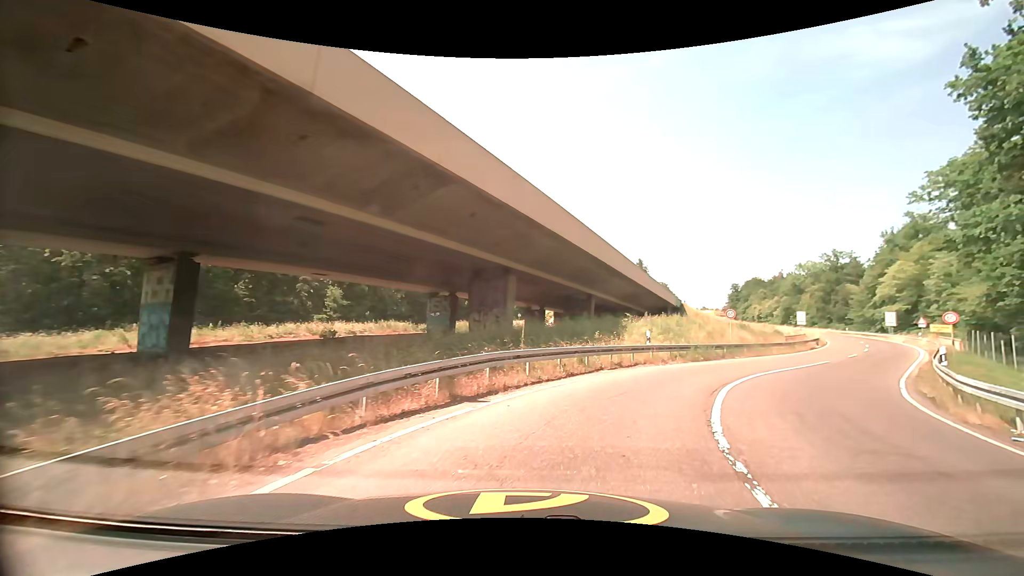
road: trunk_link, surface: asphalt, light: Day
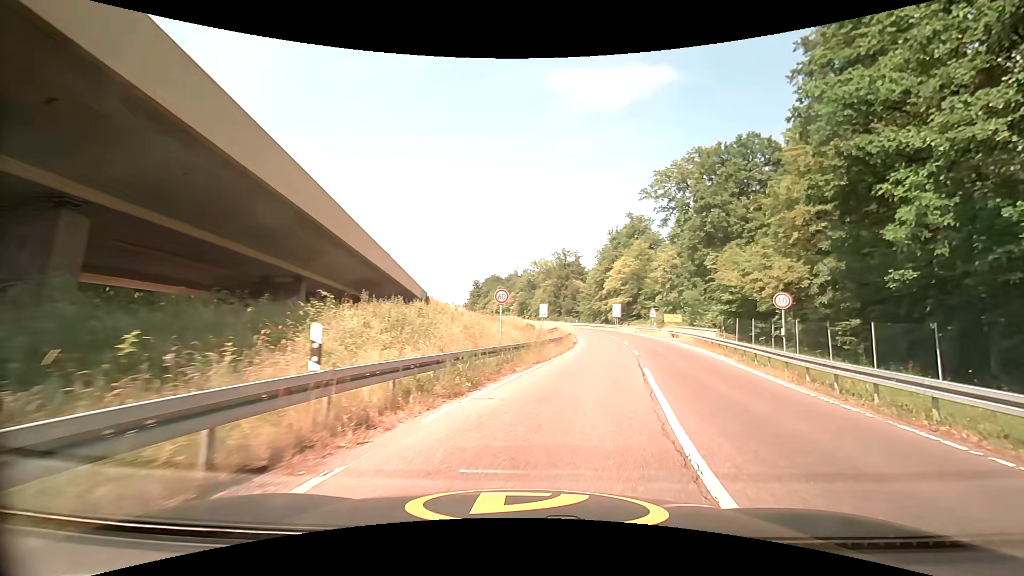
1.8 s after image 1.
(+3.7, +14.9) m; +29°
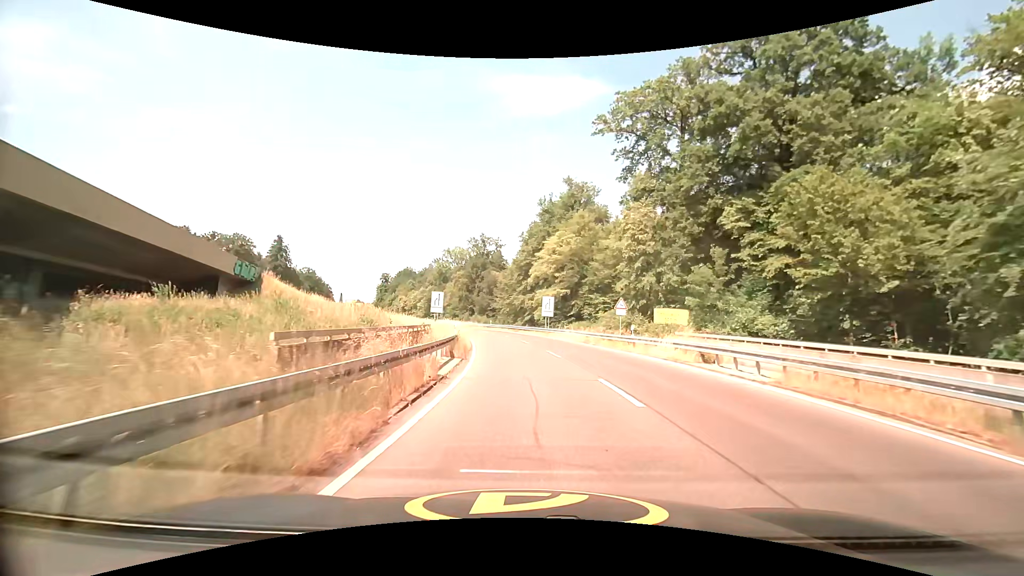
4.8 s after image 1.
(+3.9, +29.0) m; +9°
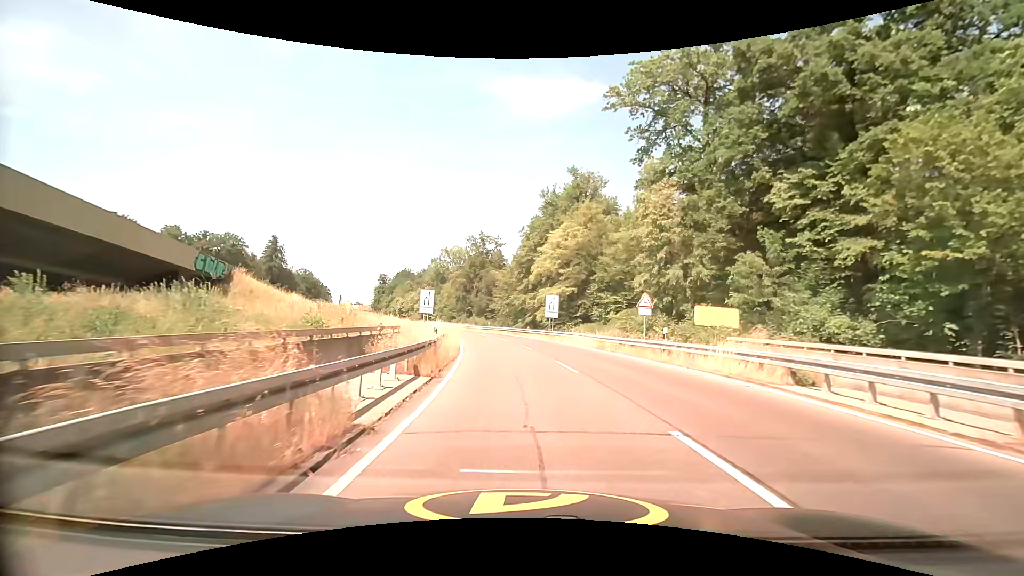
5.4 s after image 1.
(0.0, +6.1) m; 0°
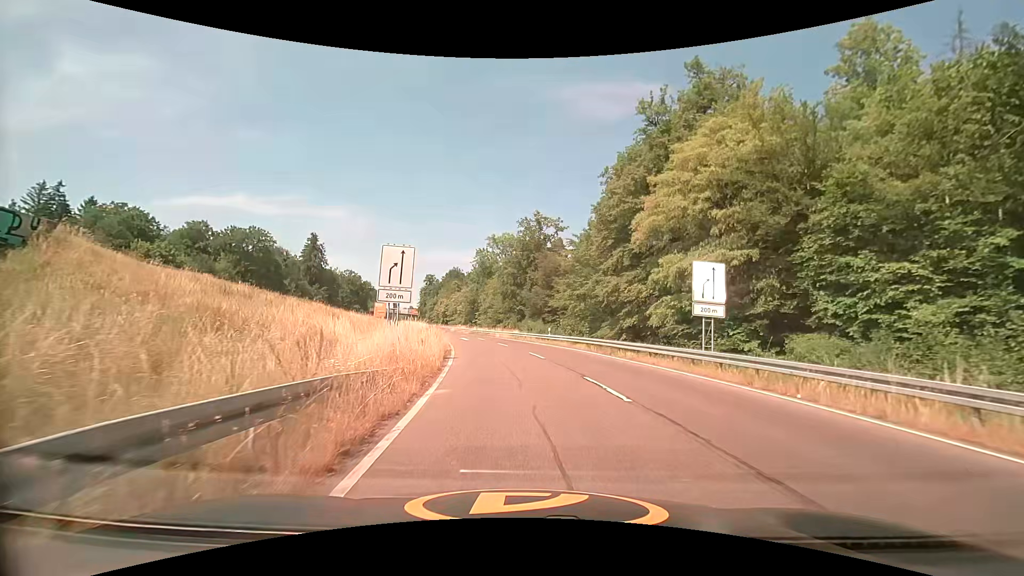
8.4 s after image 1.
(-1.9, +28.3) m; -6°
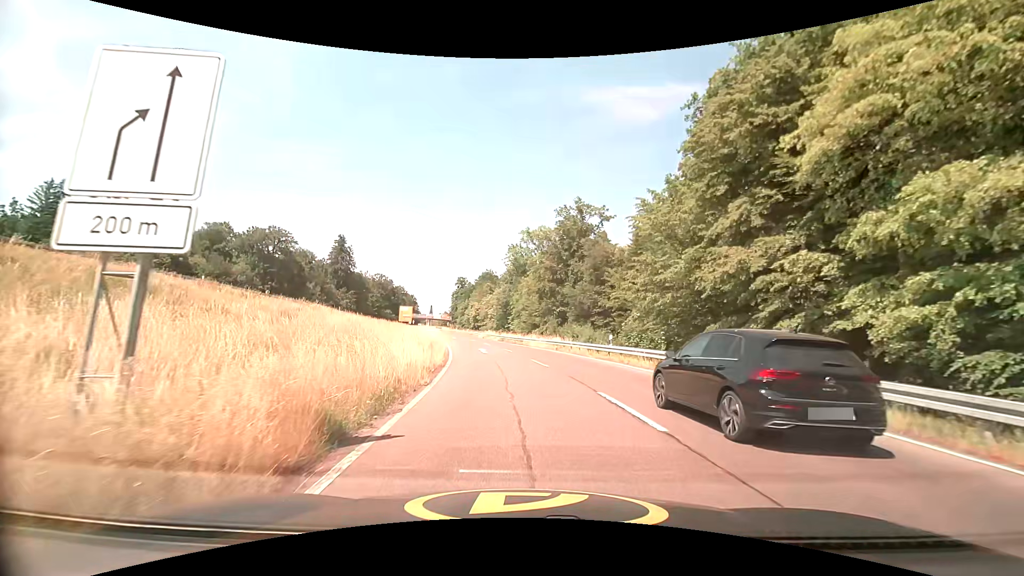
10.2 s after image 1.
(-0.5, +14.1) m; -5°
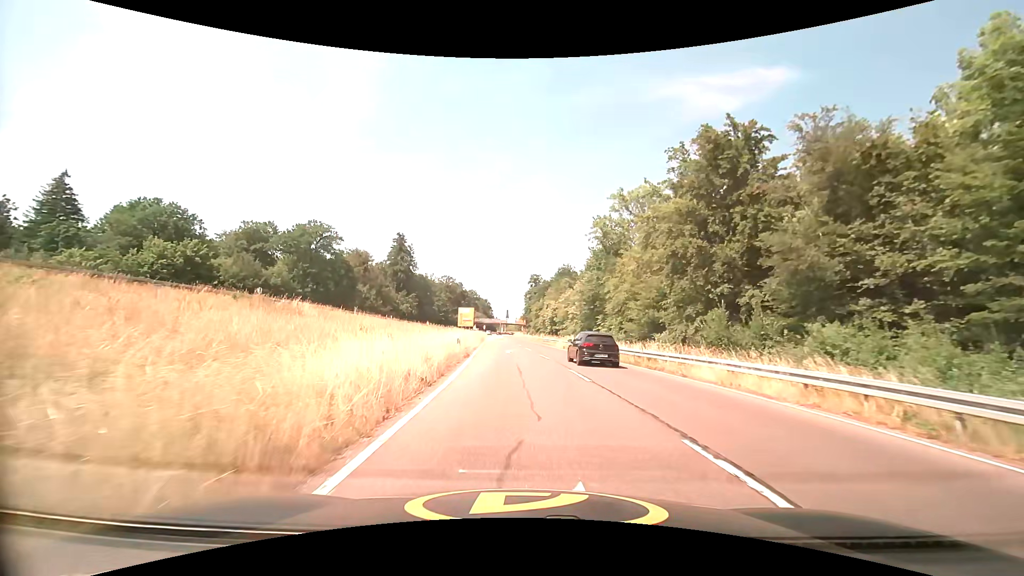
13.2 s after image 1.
(-2.1, +28.6) m; -9°
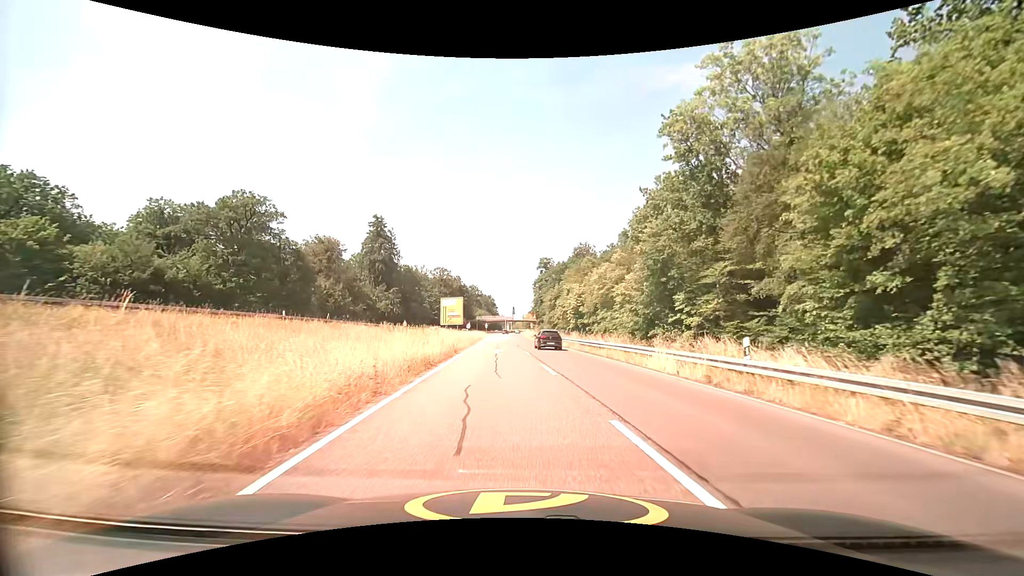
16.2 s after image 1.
(-1.0, +35.0) m; 0°
(0, +10) (0, +20) (+1, +30) (0, +40) (0, +50) (-1, +60) (-1, +70) (-2, +80) (-2, +90) (-3, +100) m
